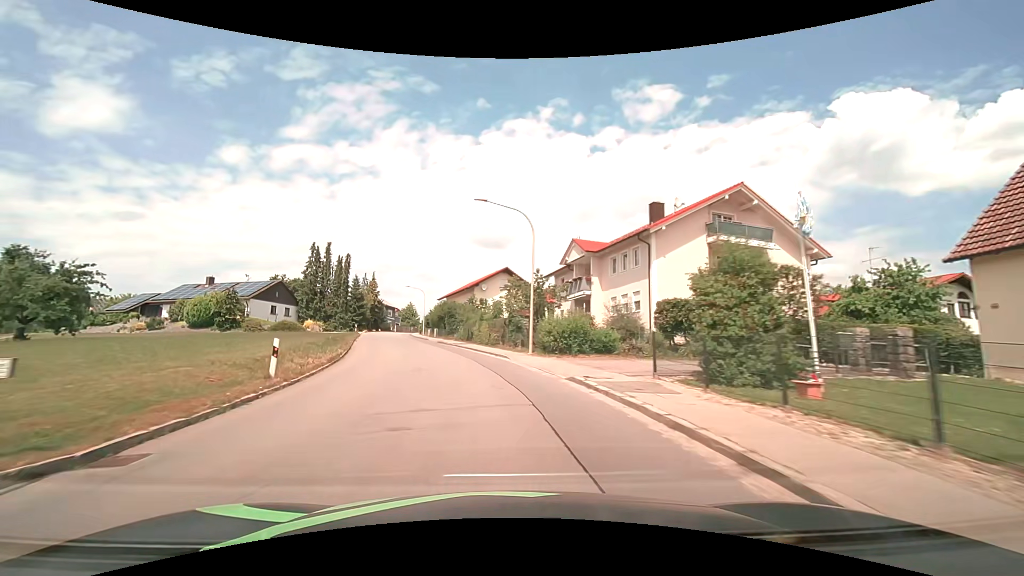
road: tertiary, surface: asphalt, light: Day
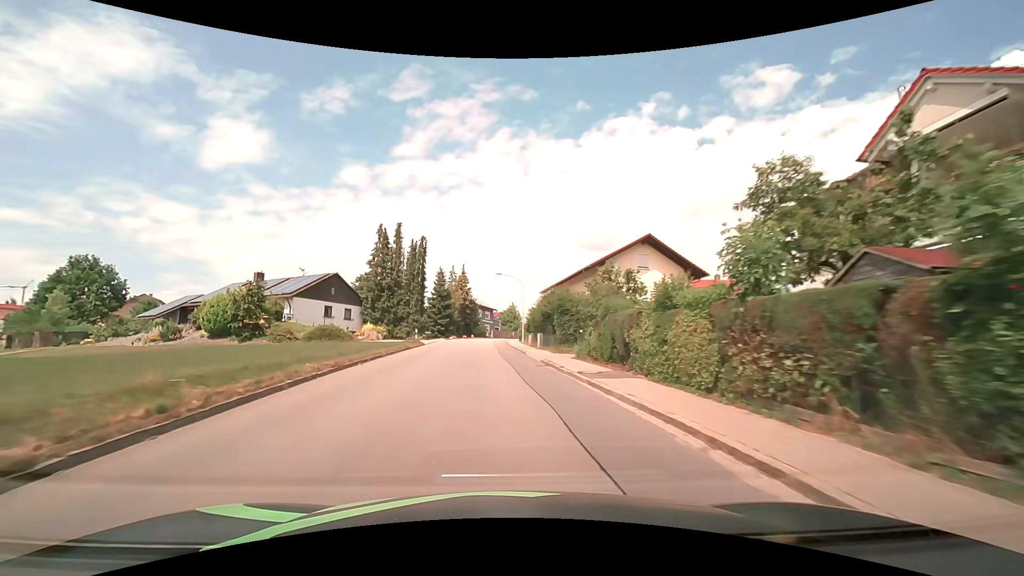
(-2.8, +23.3) m; -12°
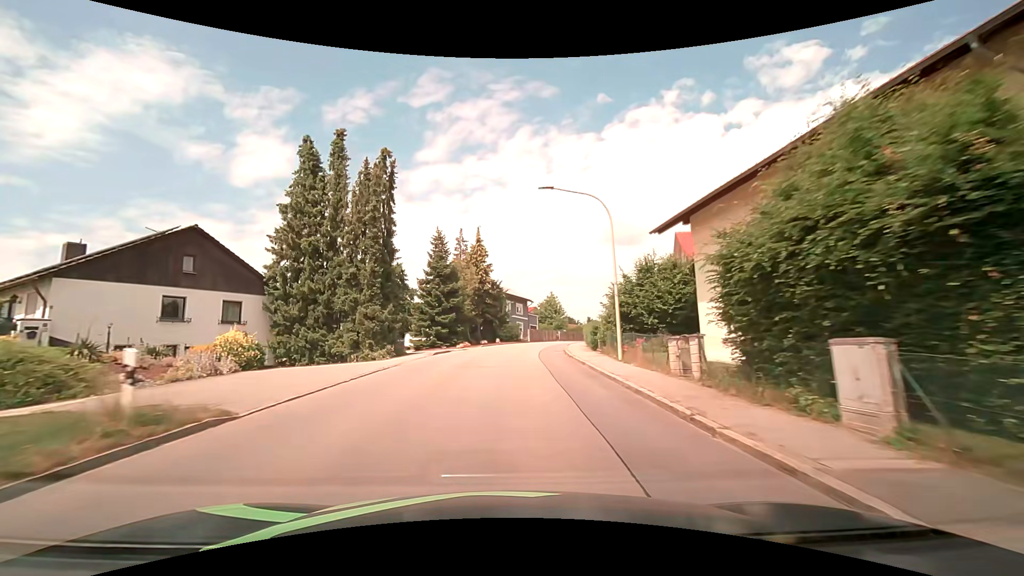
(-1.7, +31.5) m; -4°
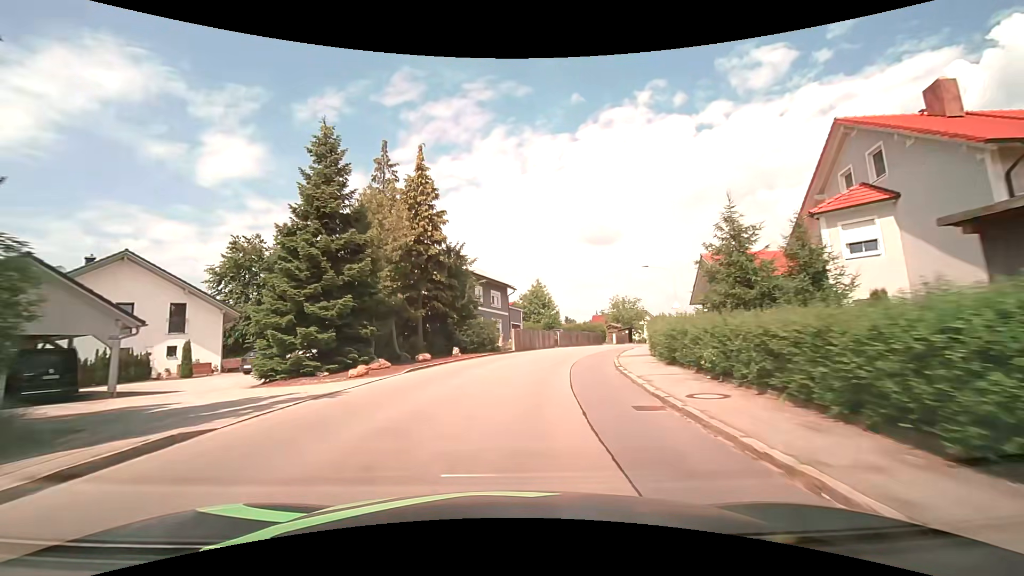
(+0.3, +23.8) m; +2°
(0, +10) (+2, +20) (+4, +30) (+8, +39) (+12, +48) (+17, +57) (+22, +65) (+27, +74) (+32, +83) (+37, +92) m
